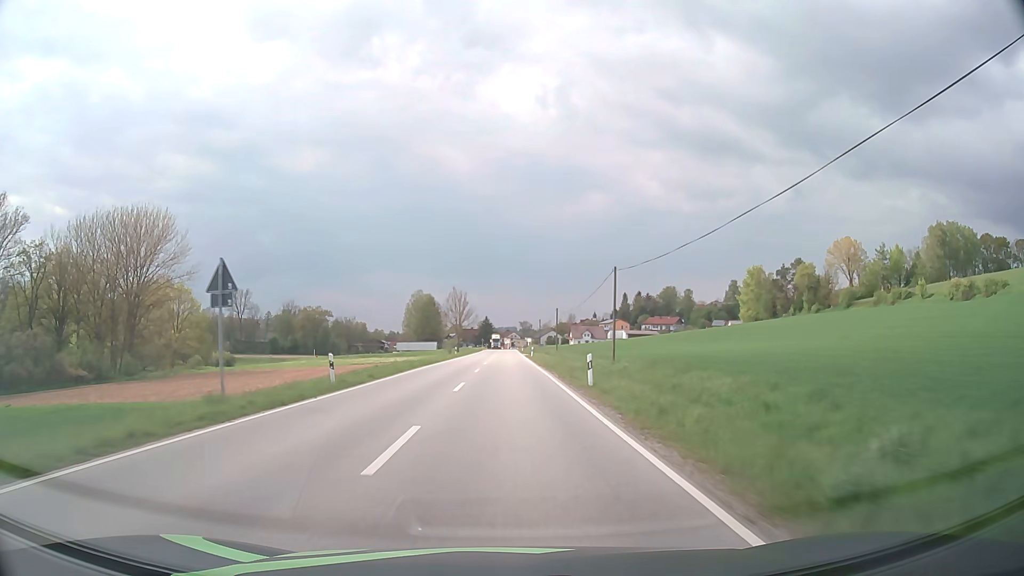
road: secondary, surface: asphalt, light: Day
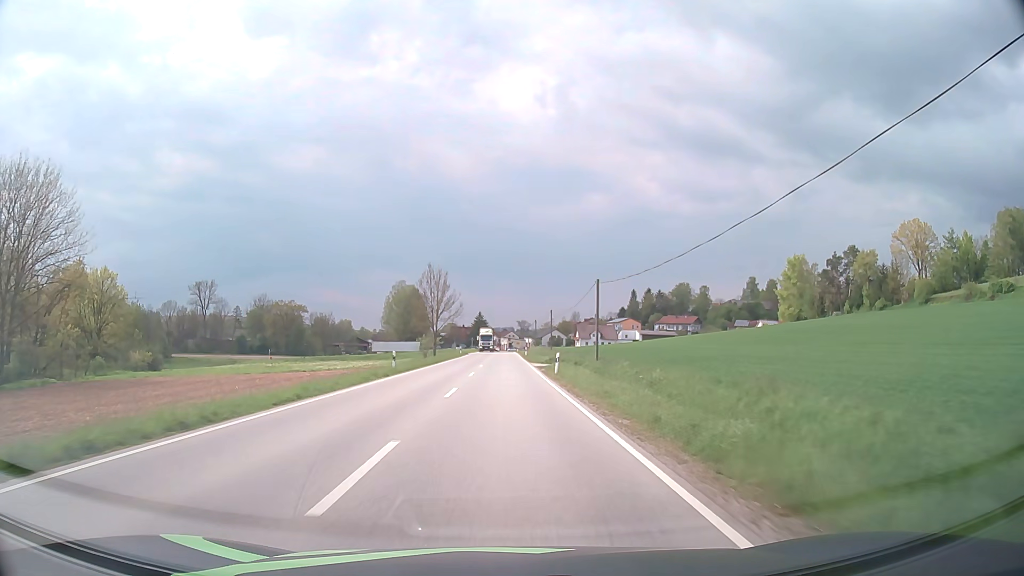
(+0.2, +37.6) m; 0°
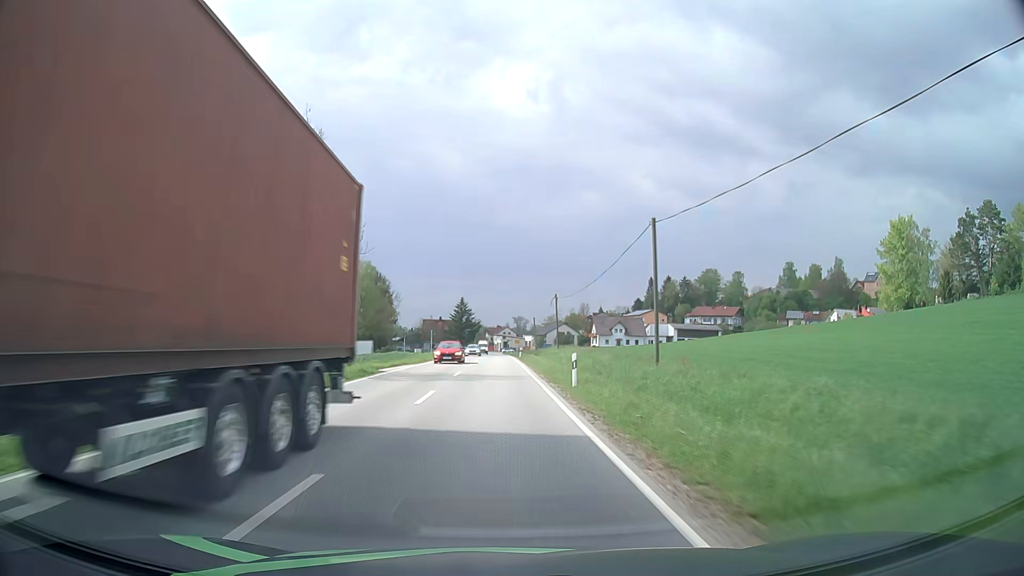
(+0.3, +62.5) m; 0°
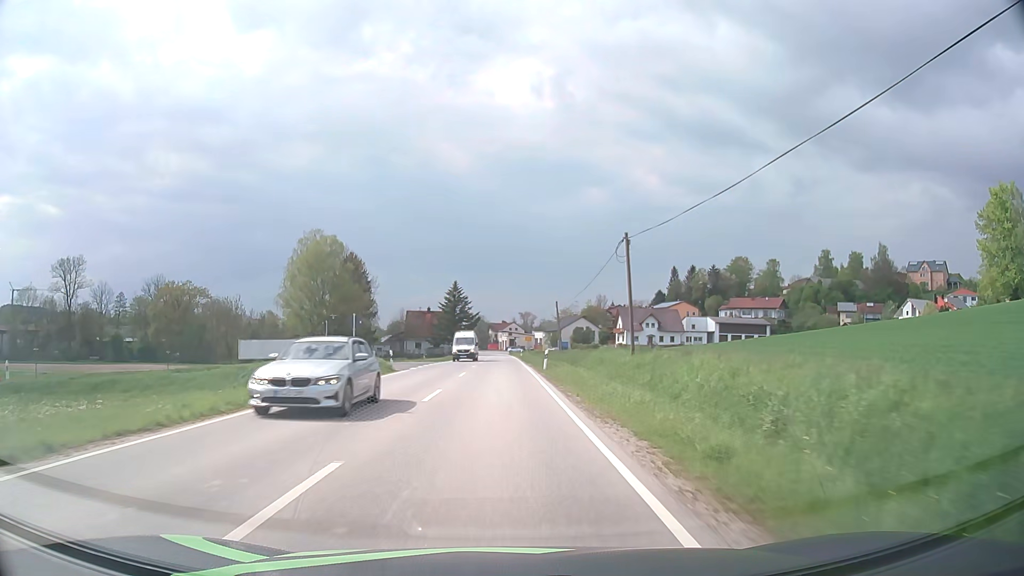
(-0.1, +35.2) m; 0°
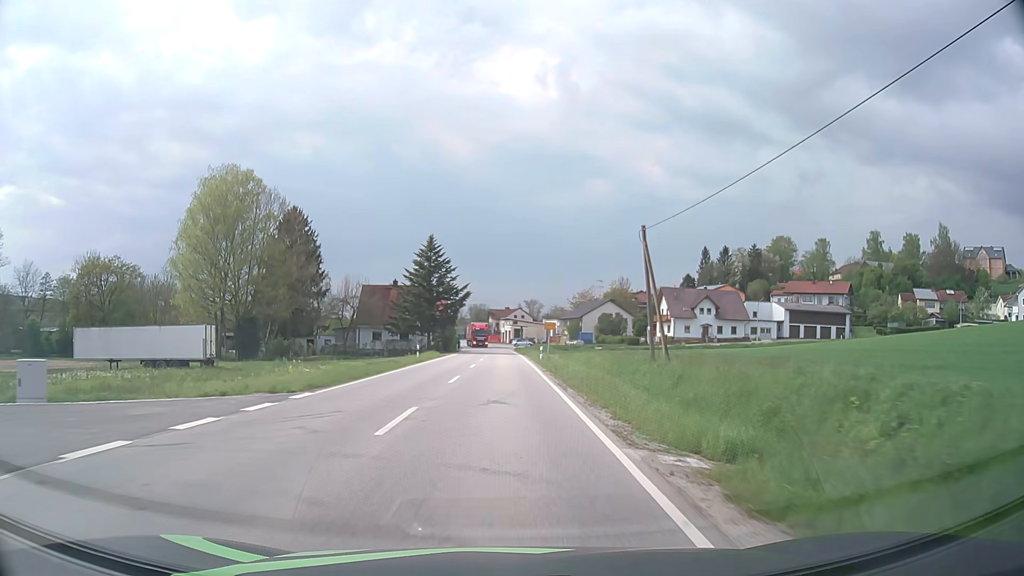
(0.0, +41.5) m; 0°
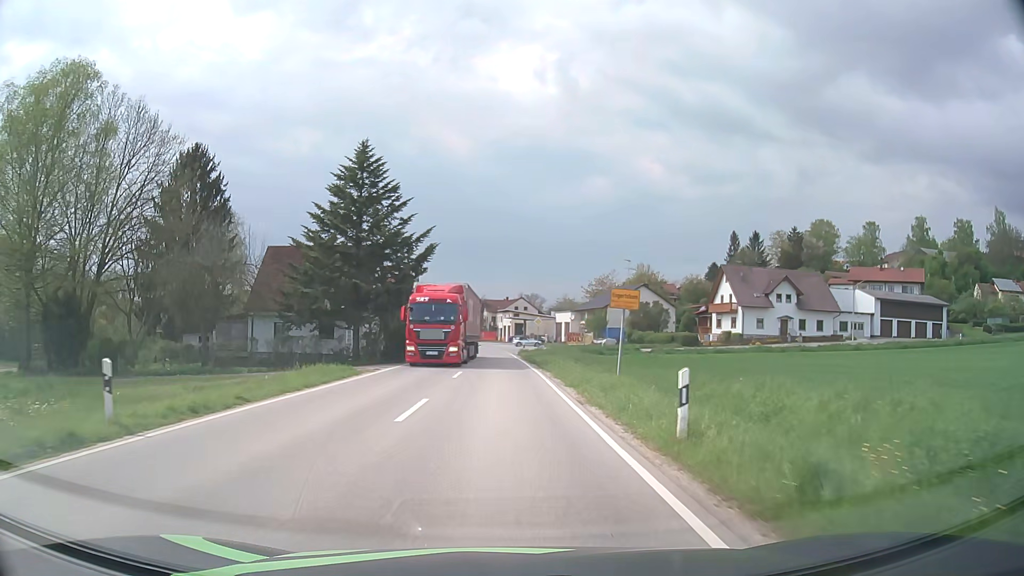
(0.0, +34.2) m; 0°
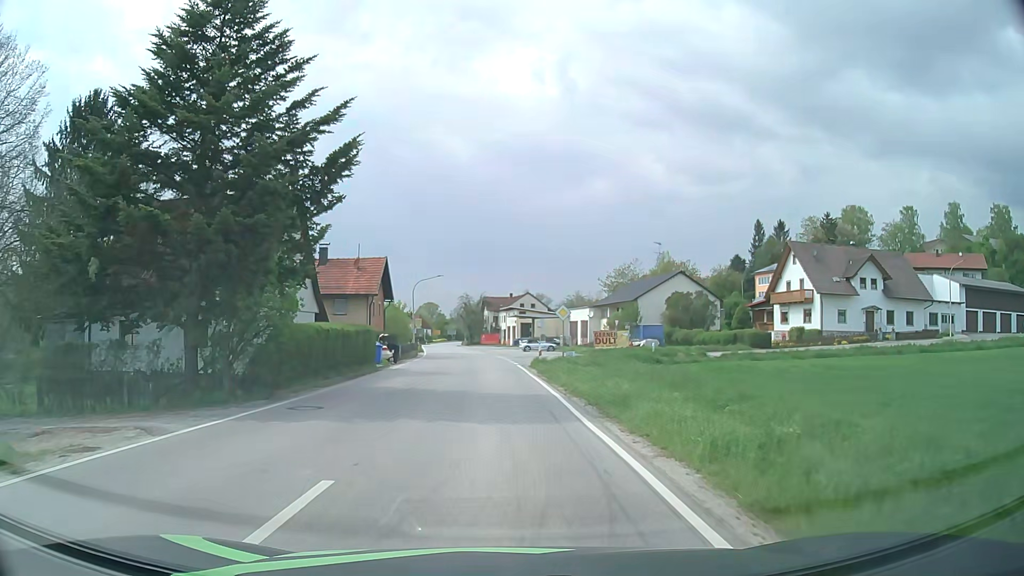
(0.0, +20.4) m; -1°
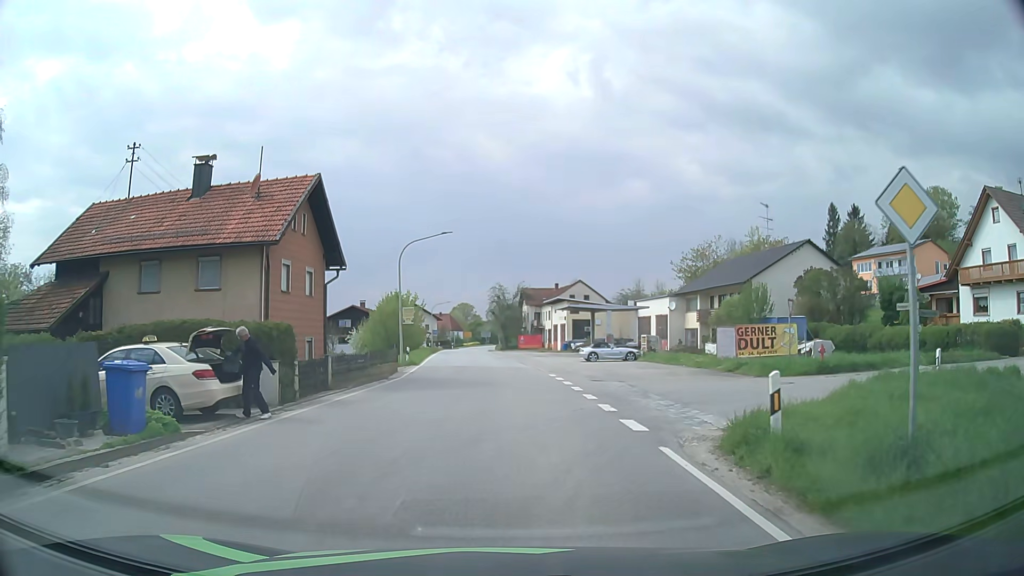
(-0.6, +26.9) m; -3°
